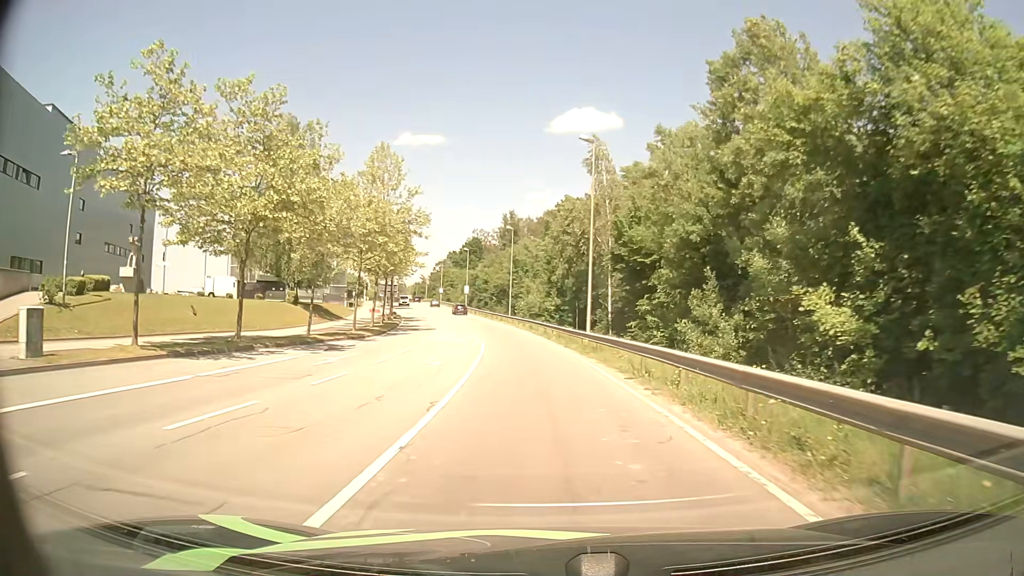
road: secondary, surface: asphalt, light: Day
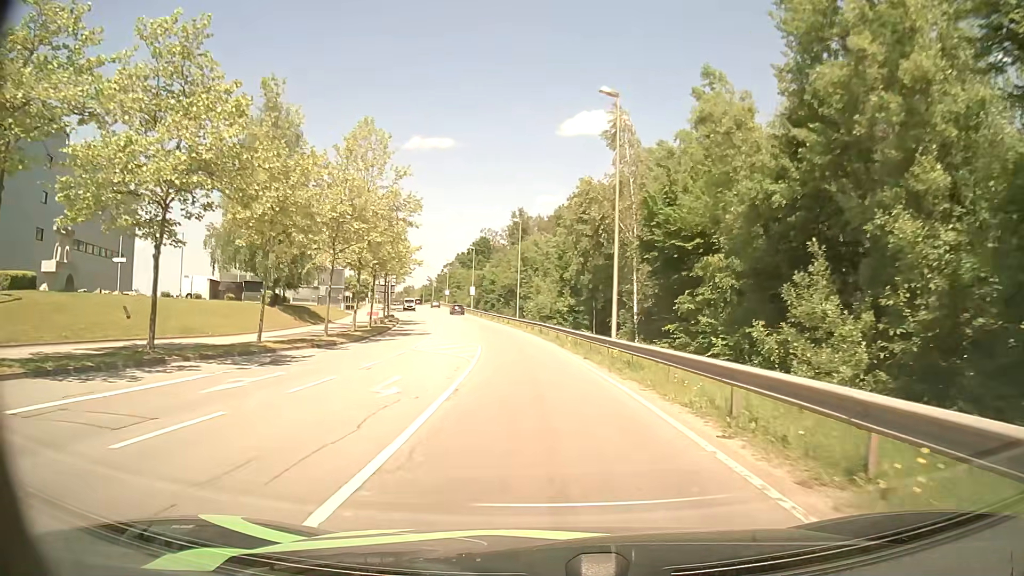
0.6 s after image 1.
(-0.1, +7.5) m; -1°
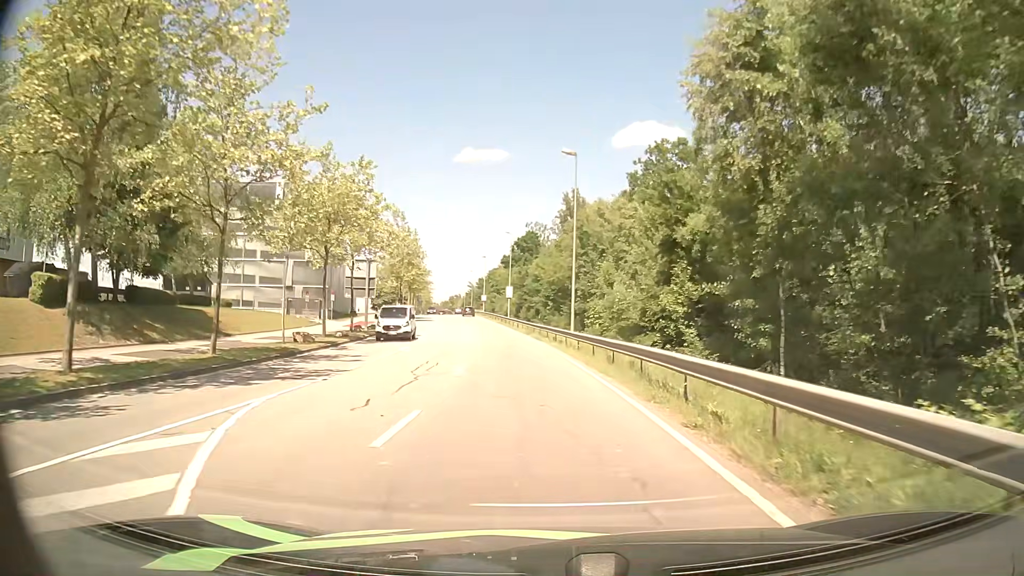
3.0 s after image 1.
(-1.3, +30.2) m; -5°
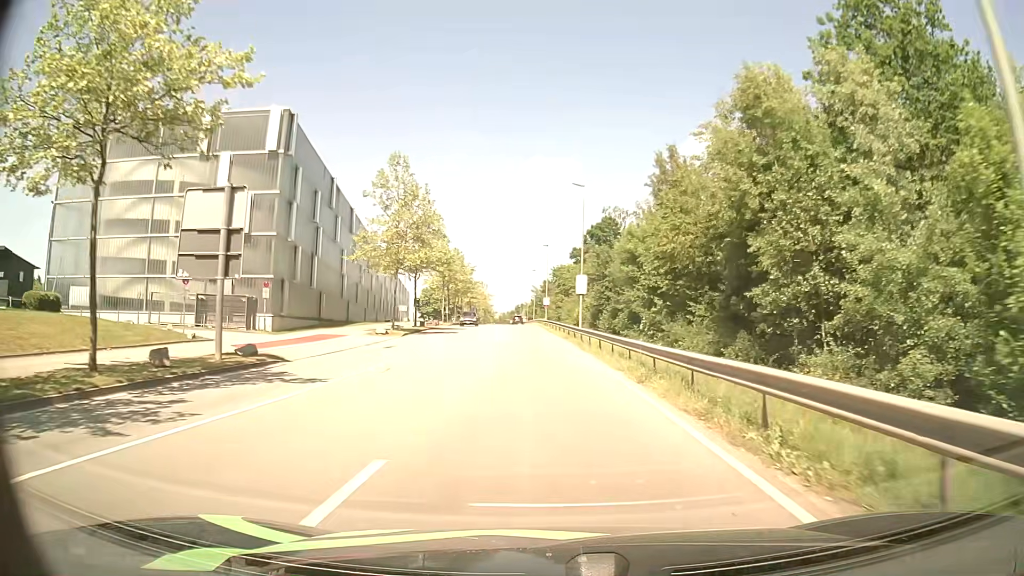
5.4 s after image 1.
(-1.5, +31.0) m; -6°
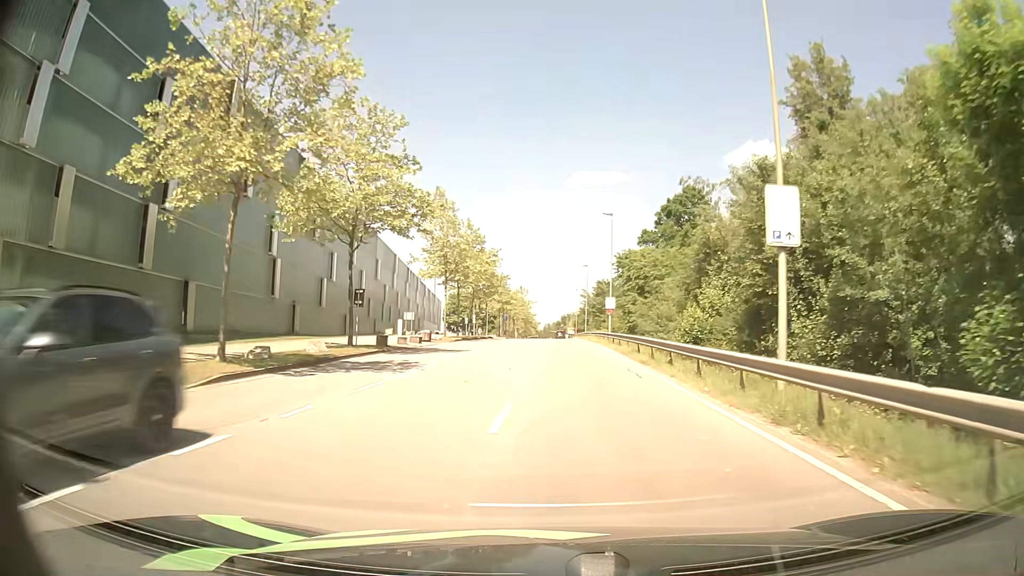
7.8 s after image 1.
(-1.3, +31.5) m; -3°
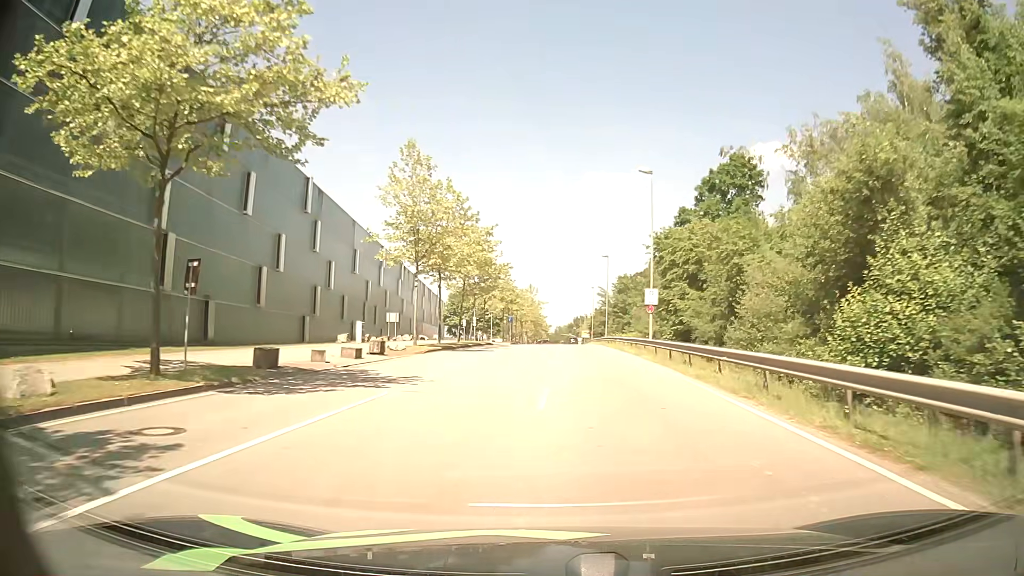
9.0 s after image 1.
(-0.2, +15.8) m; -2°
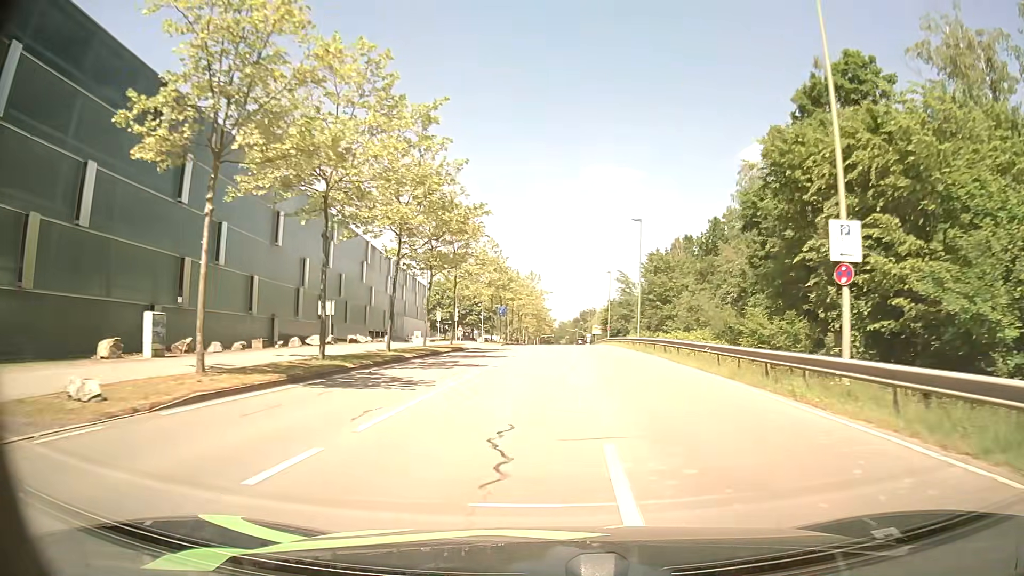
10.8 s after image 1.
(-0.1, +24.2) m; -1°
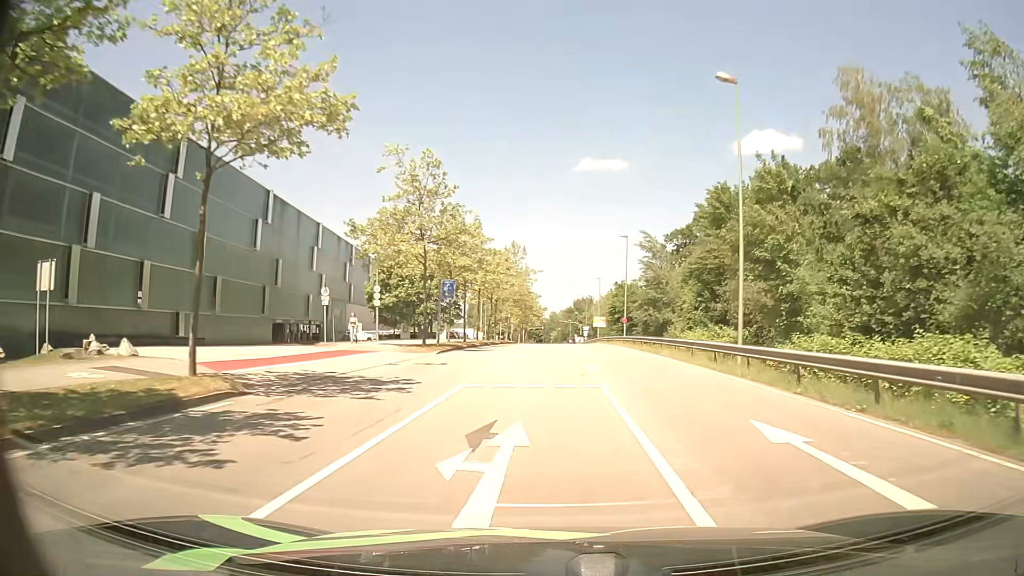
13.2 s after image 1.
(+0.6, +30.4) m; +1°
(0, +10) (0, +20) (0, +30) (0, +40) (+1, +50) (+1, +60) (+1, +70) (+1, +80) (+2, +90) (+2, +100) m
